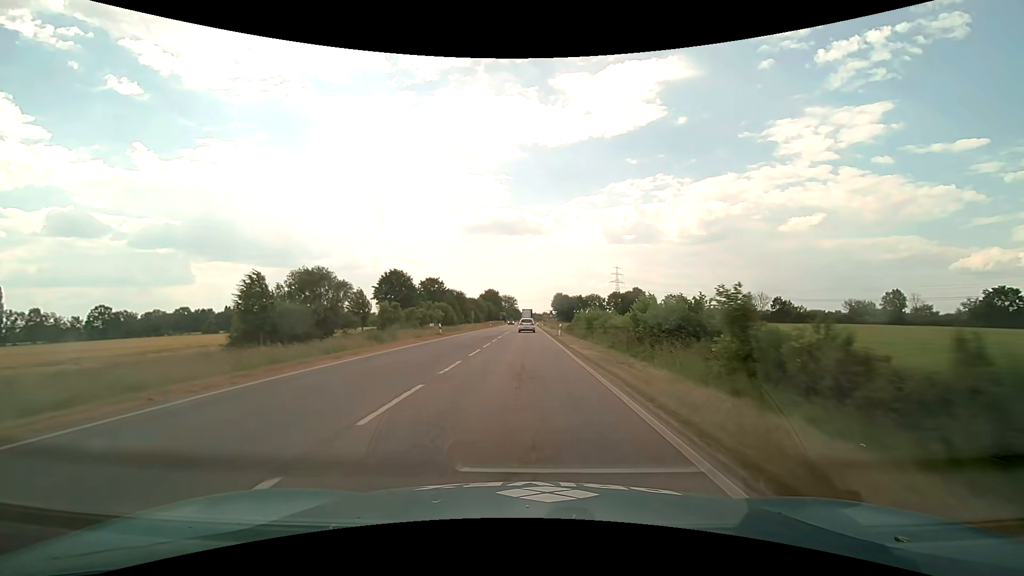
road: primary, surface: asphalt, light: Day
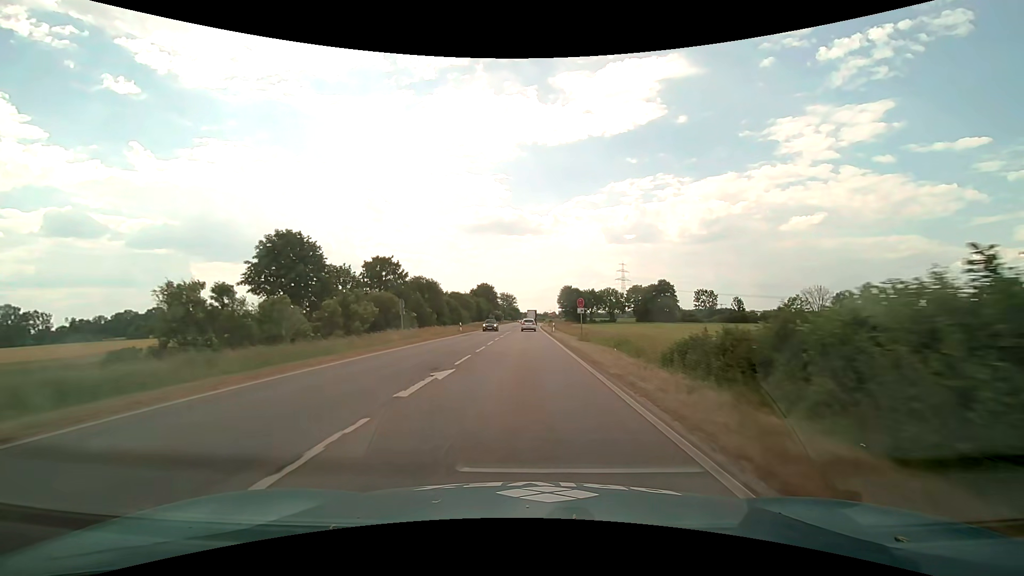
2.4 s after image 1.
(-0.1, +39.5) m; 0°
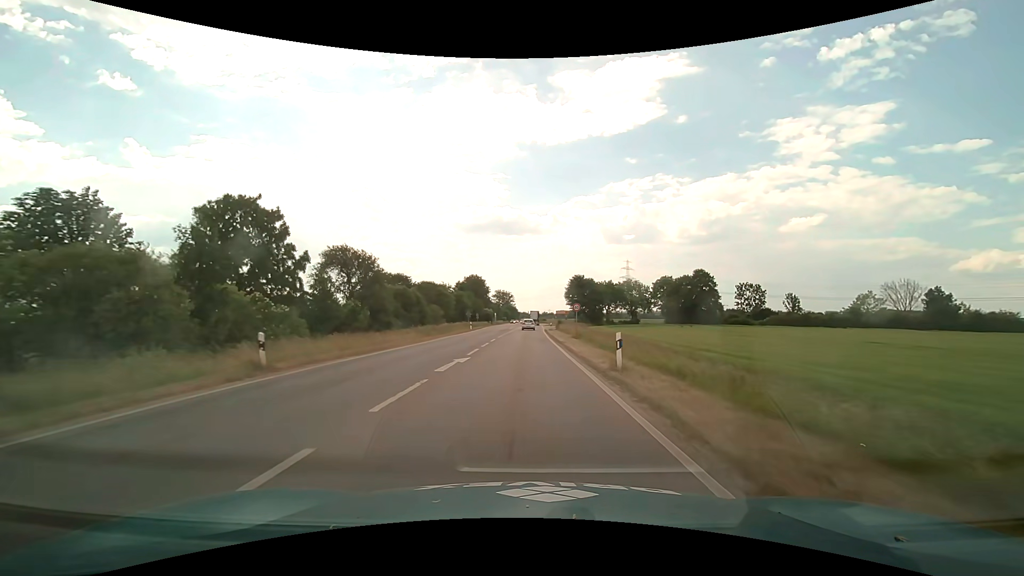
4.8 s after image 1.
(0.0, +37.3) m; 0°
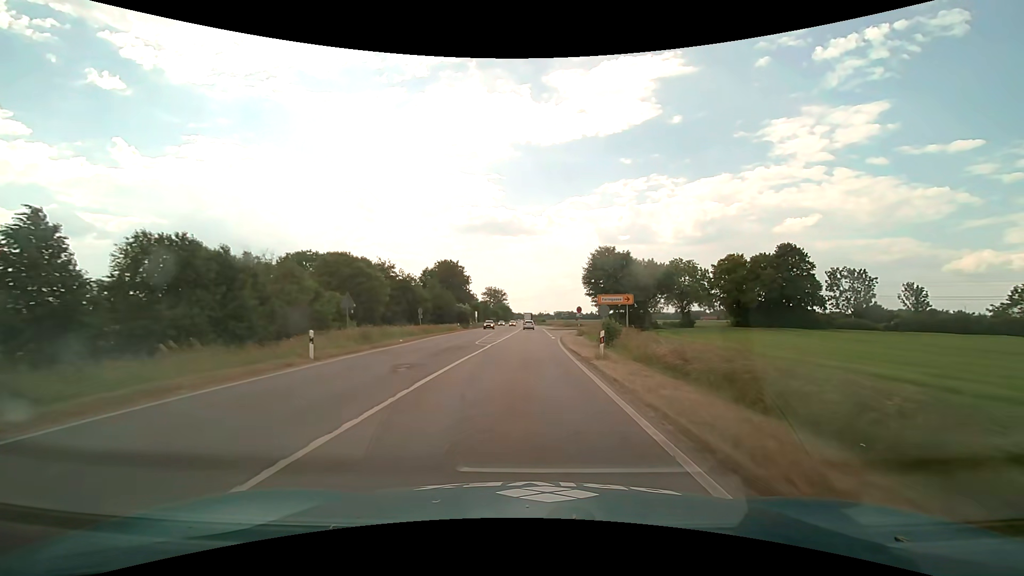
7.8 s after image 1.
(+0.1, +45.9) m; +1°
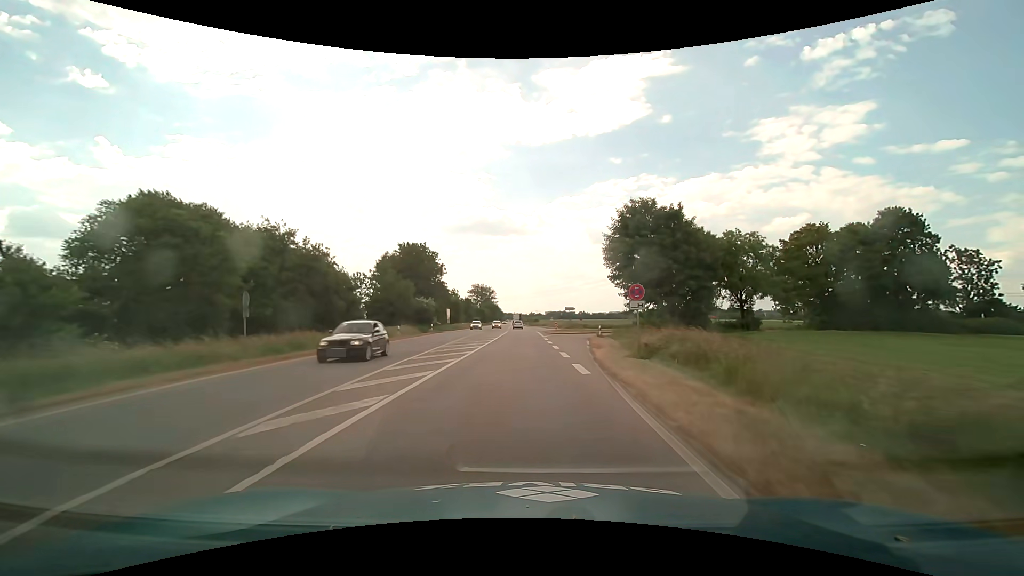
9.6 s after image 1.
(+0.3, +27.1) m; +1°
(0, +10) (0, +20) (0, +30) (0, +40) (0, +50) (0, +60) (-1, +70) (-1, +80) (-1, +90) (-1, +100) m
